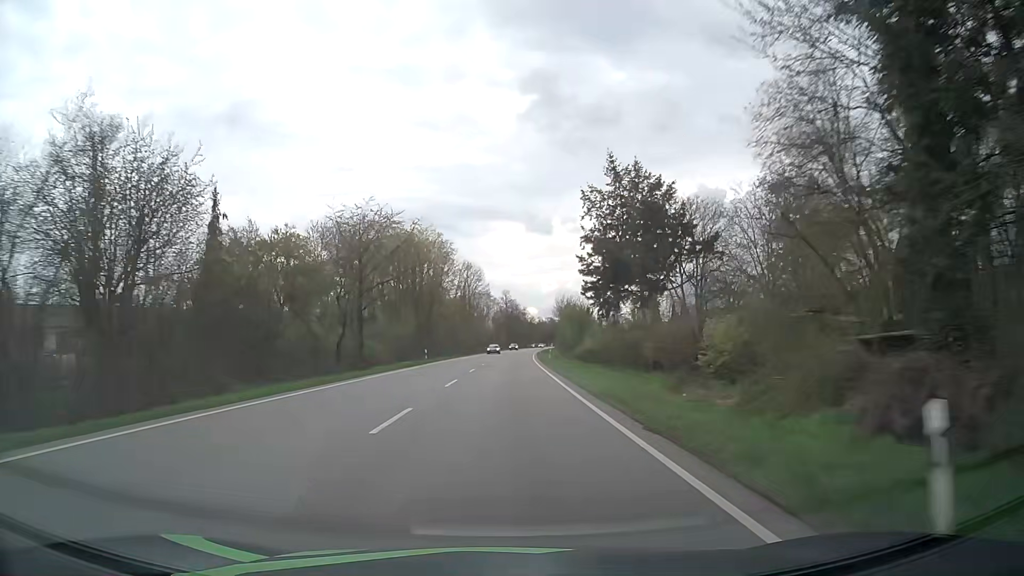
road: primary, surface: asphalt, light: Day
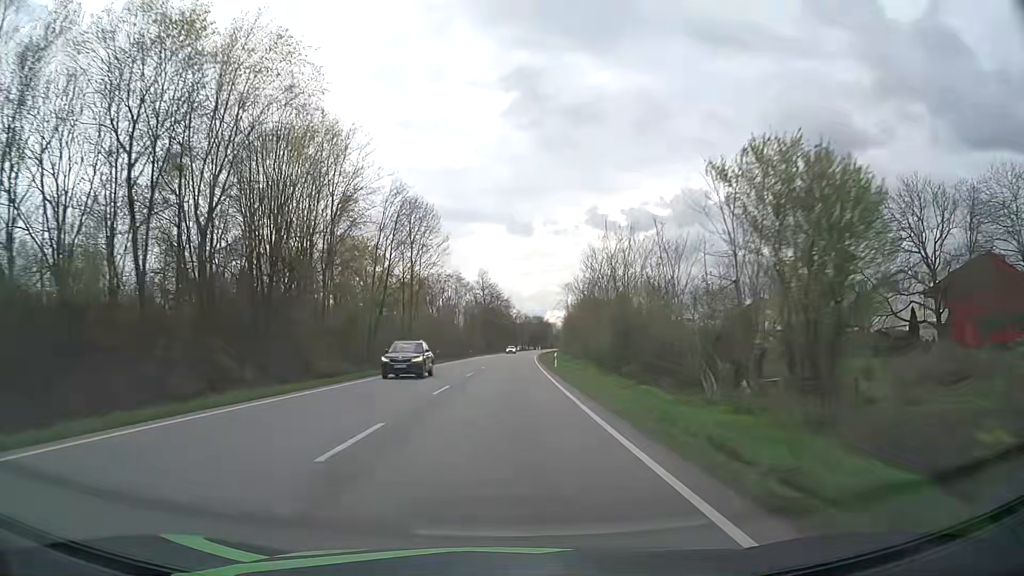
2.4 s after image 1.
(+1.4, +62.1) m; +2°
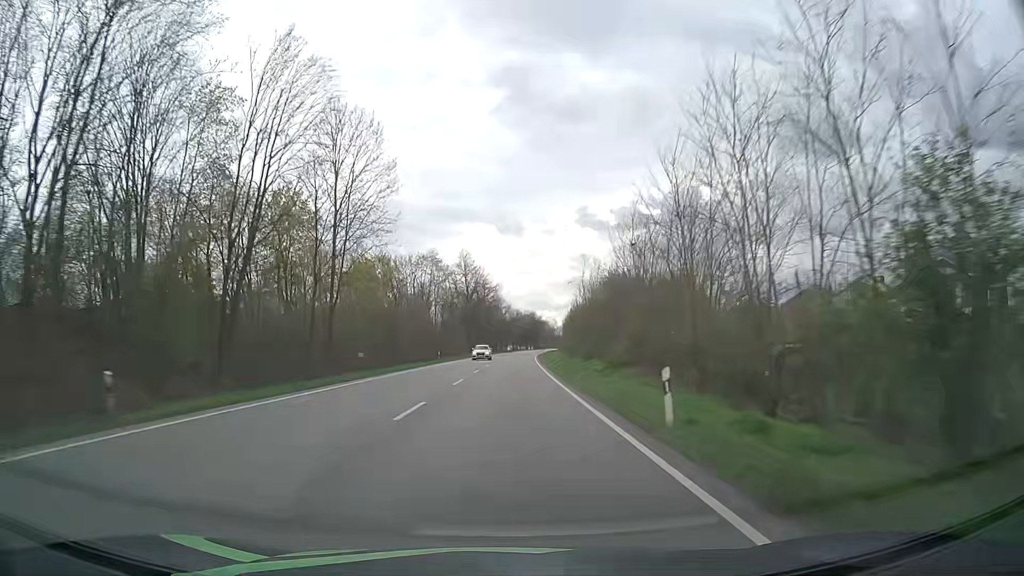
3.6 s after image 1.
(+0.1, +31.1) m; +1°
(0, +10) (0, +20) (0, +30) (+1, +40) (+1, +50) (+1, +60) (+1, +70) (+2, +80) (+2, +90) (+3, +100) m
